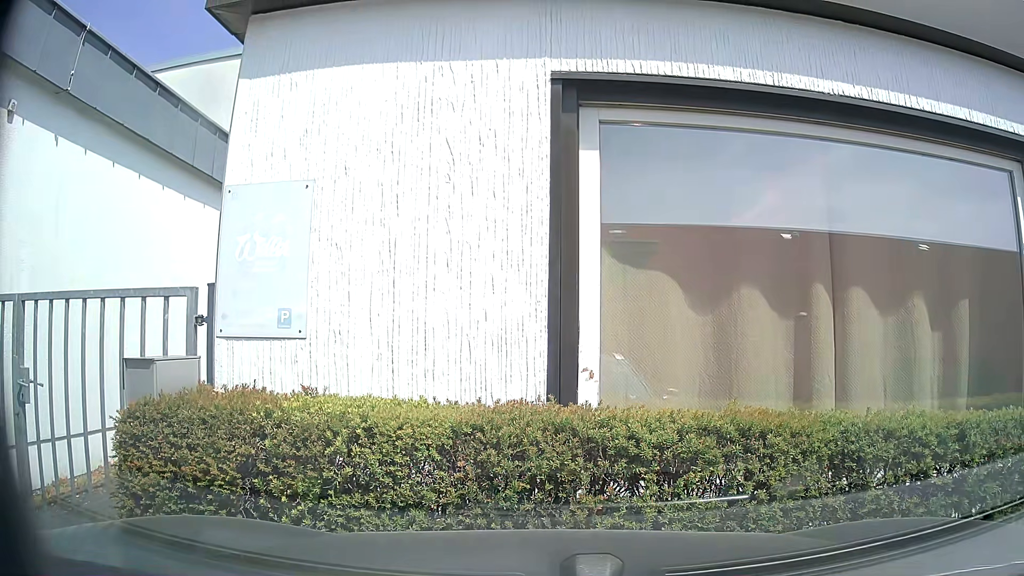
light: Day
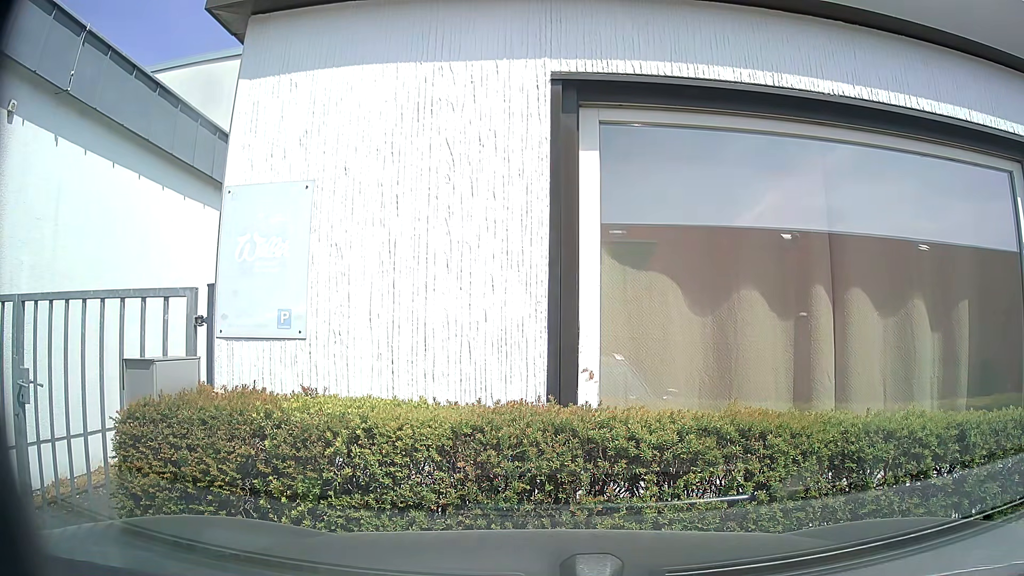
(0.0, 0.0) m; 0°
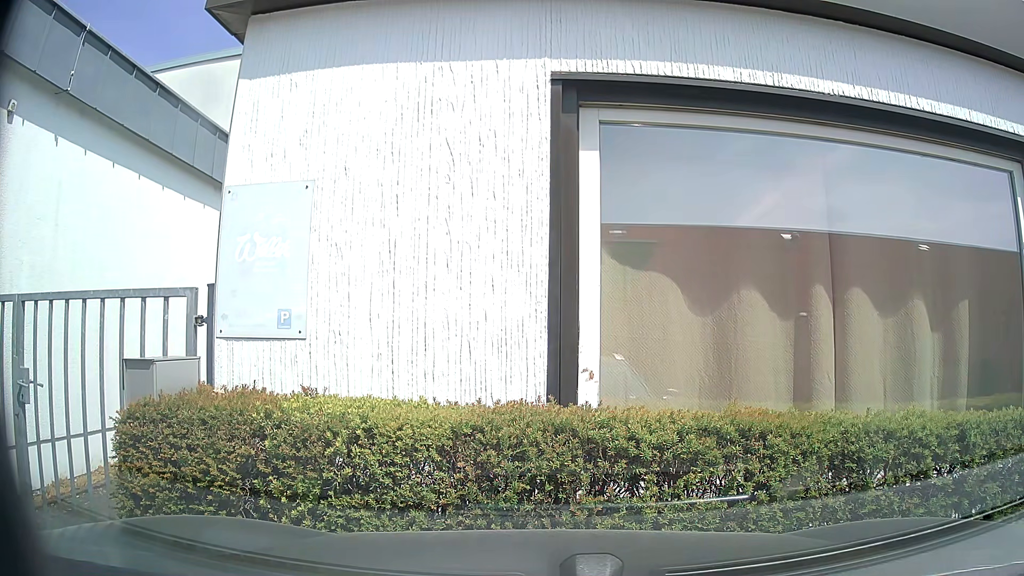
(0.0, 0.0) m; 0°
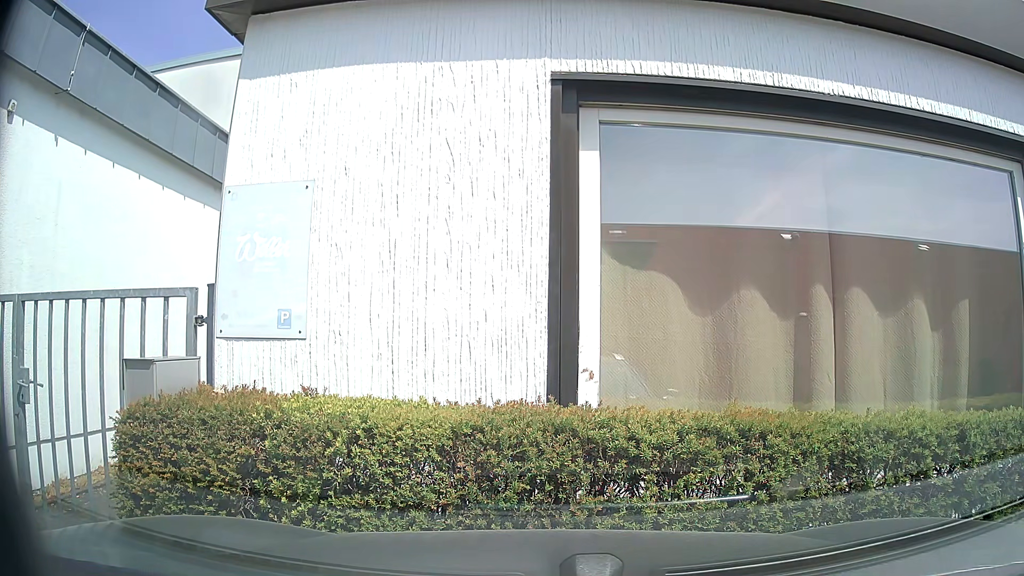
(0.0, 0.0) m; 0°
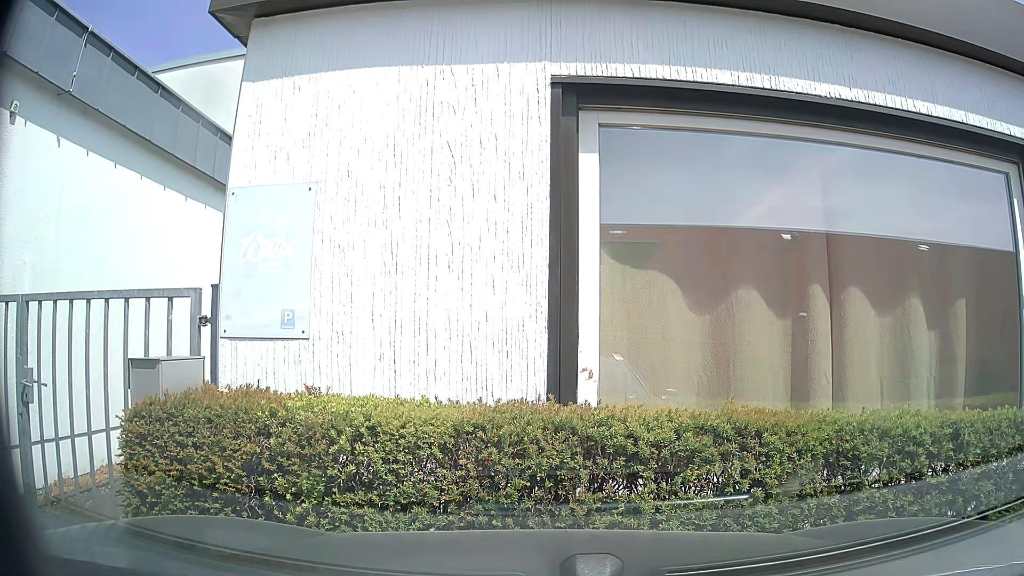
(0.0, 0.0) m; 0°
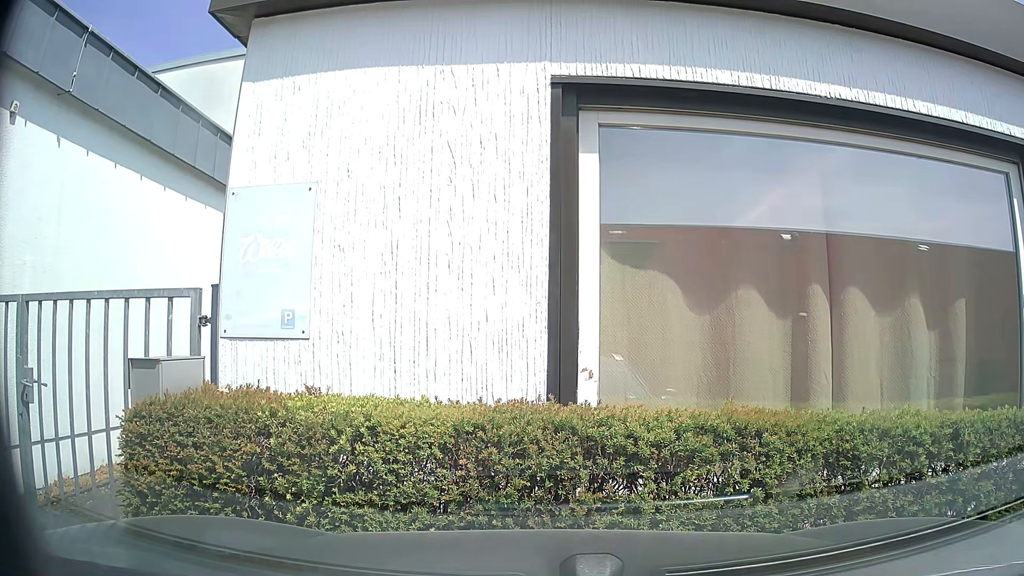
(0.0, 0.0) m; 0°
